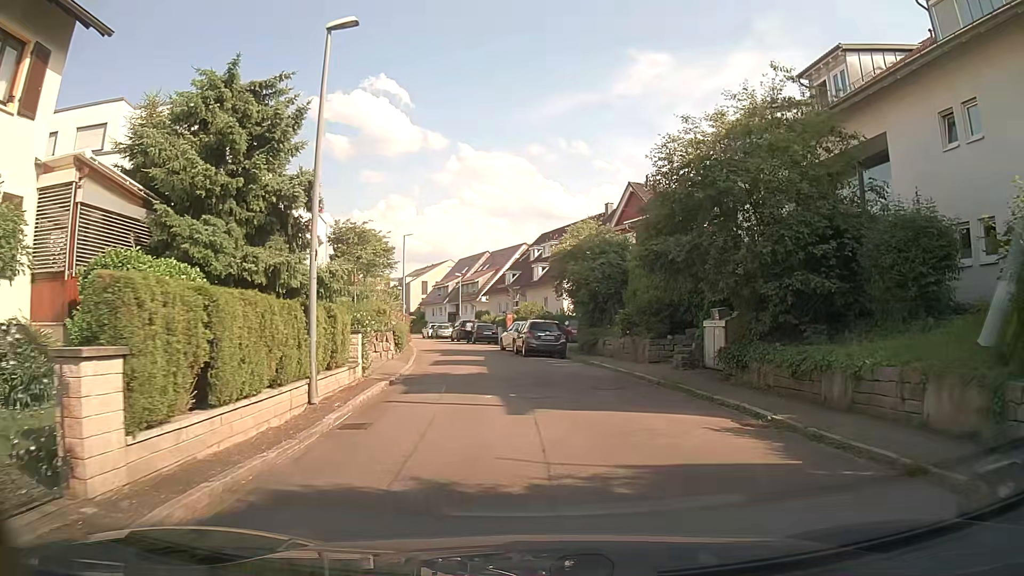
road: residential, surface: asphalt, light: Day
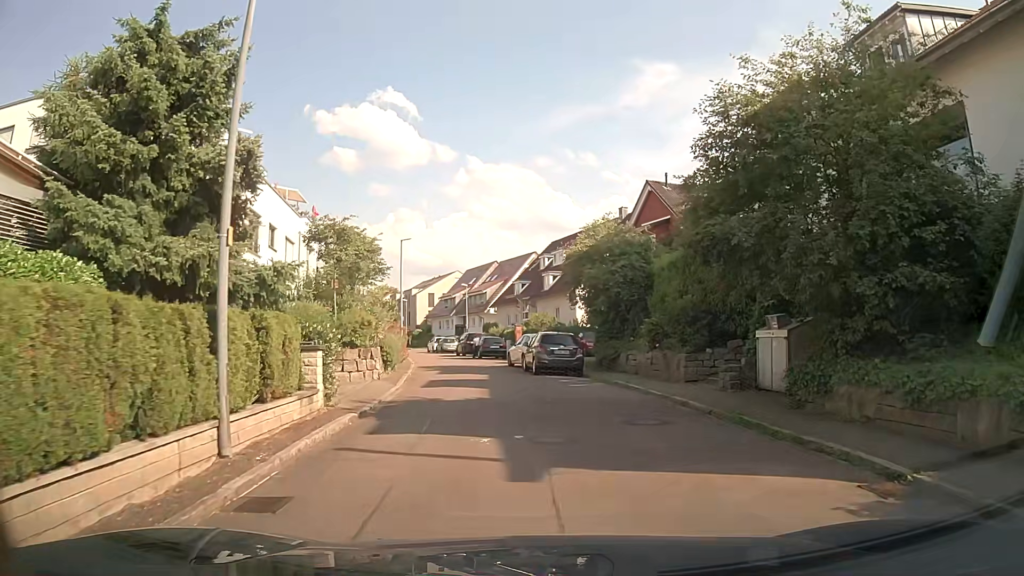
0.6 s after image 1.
(0.0, +3.7) m; -1°
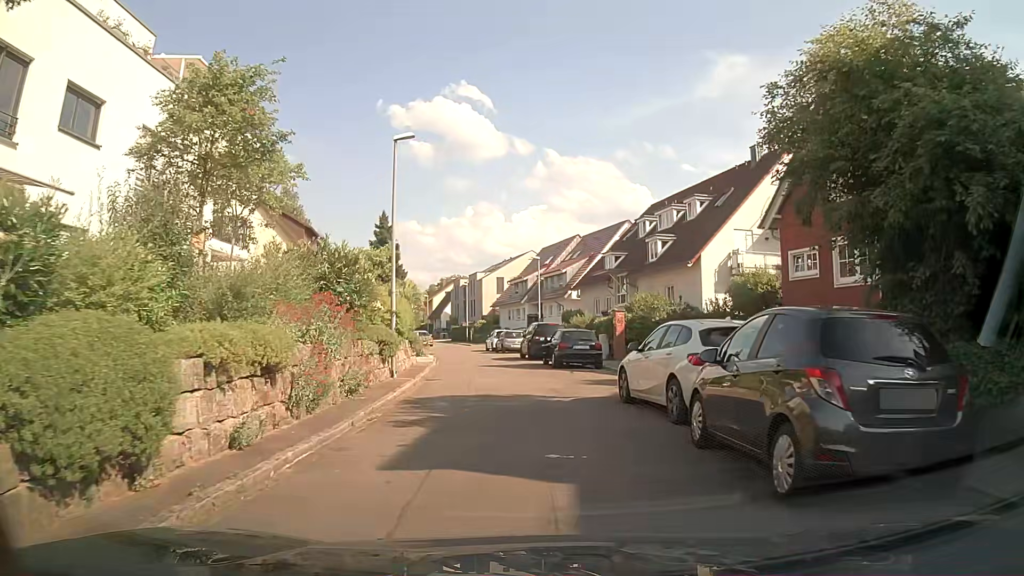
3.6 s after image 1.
(-1.2, +18.1) m; -8°
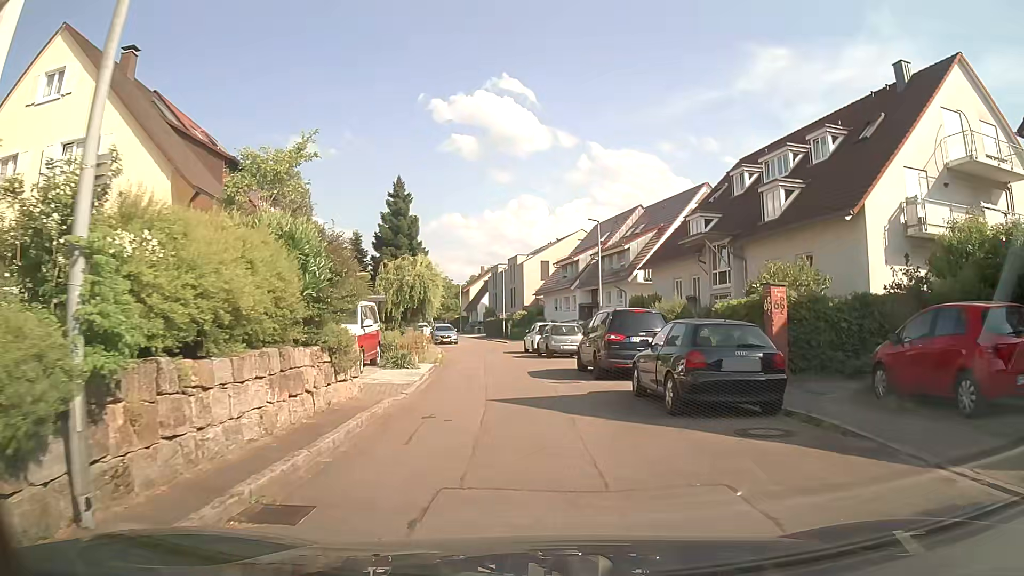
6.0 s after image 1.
(-0.3, +14.0) m; -2°
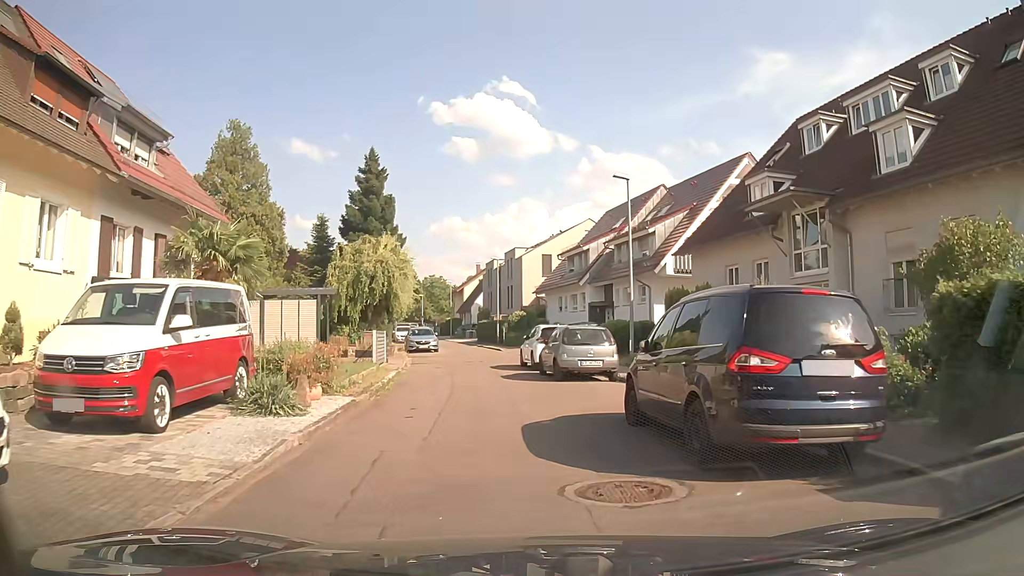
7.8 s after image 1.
(-0.4, +10.1) m; -2°
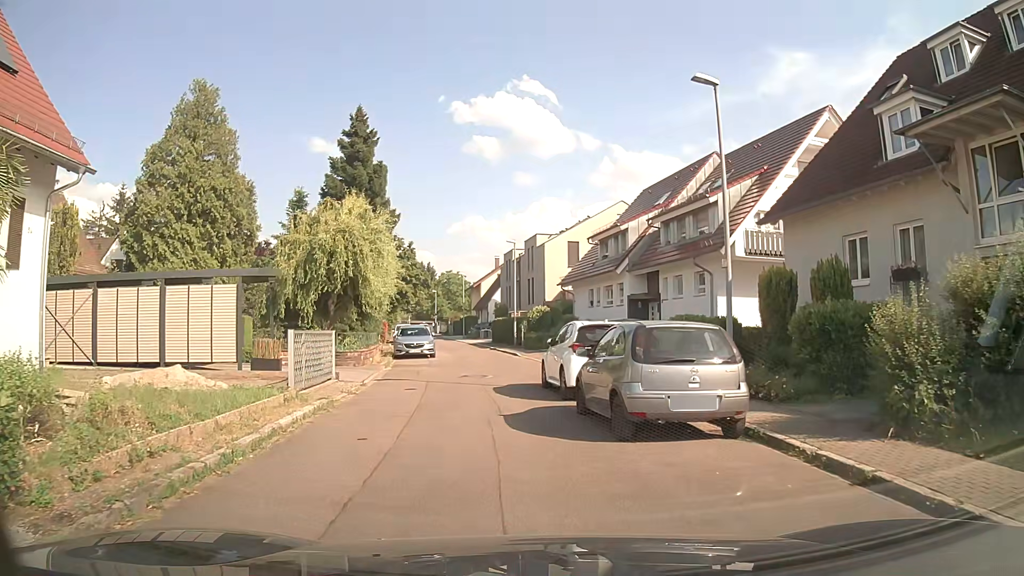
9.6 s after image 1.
(+0.1, +9.1) m; -1°
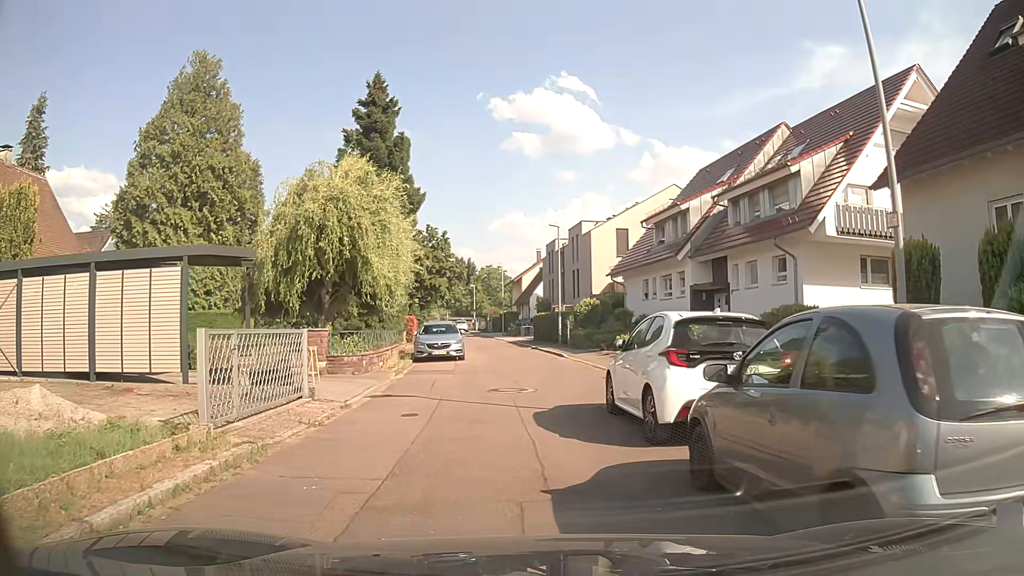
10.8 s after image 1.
(-0.1, +5.0) m; -4°
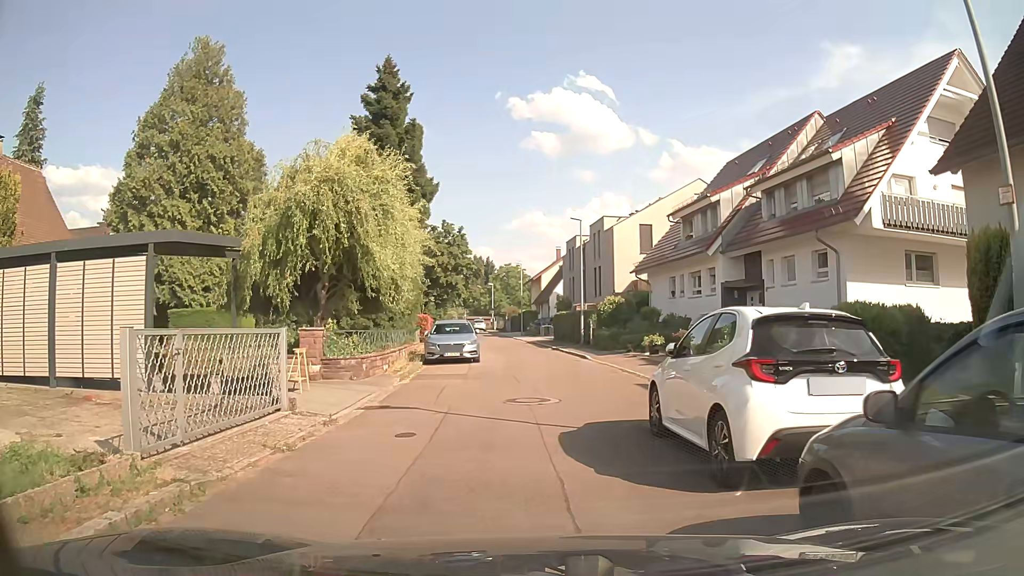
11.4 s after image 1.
(0.0, +2.0) m; 0°
